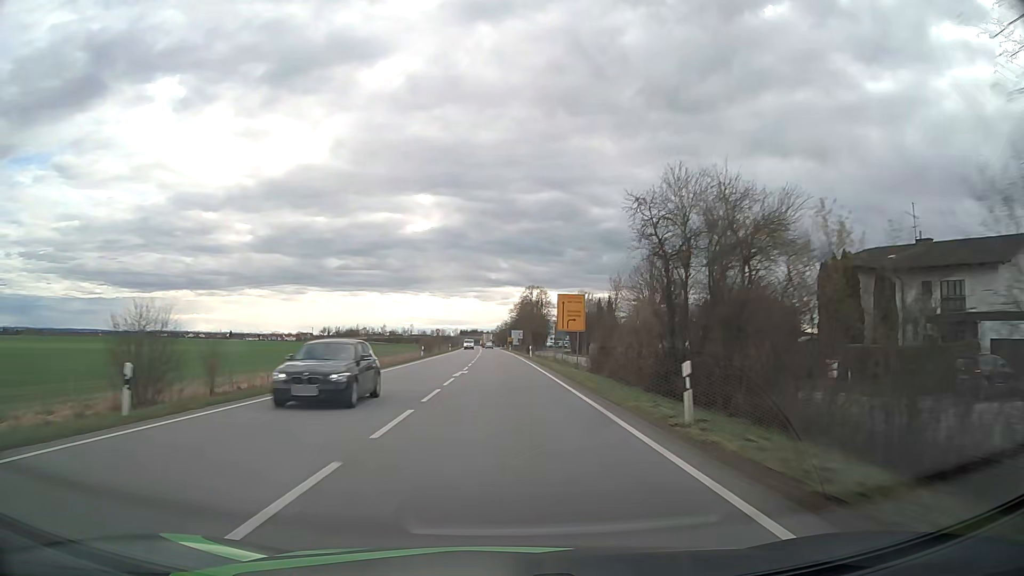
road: primary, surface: asphalt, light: Day
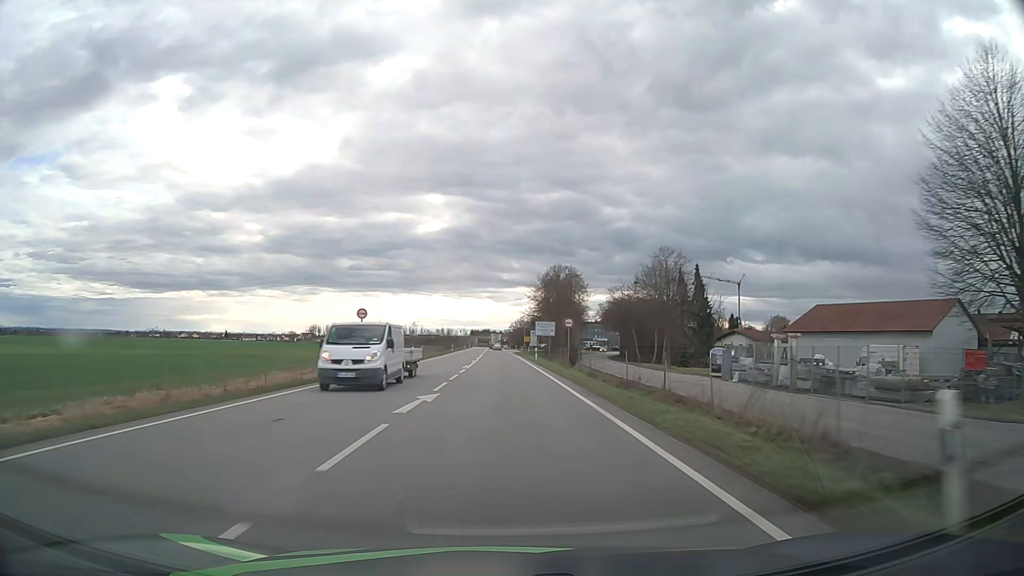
(-0.5, +56.8) m; -1°
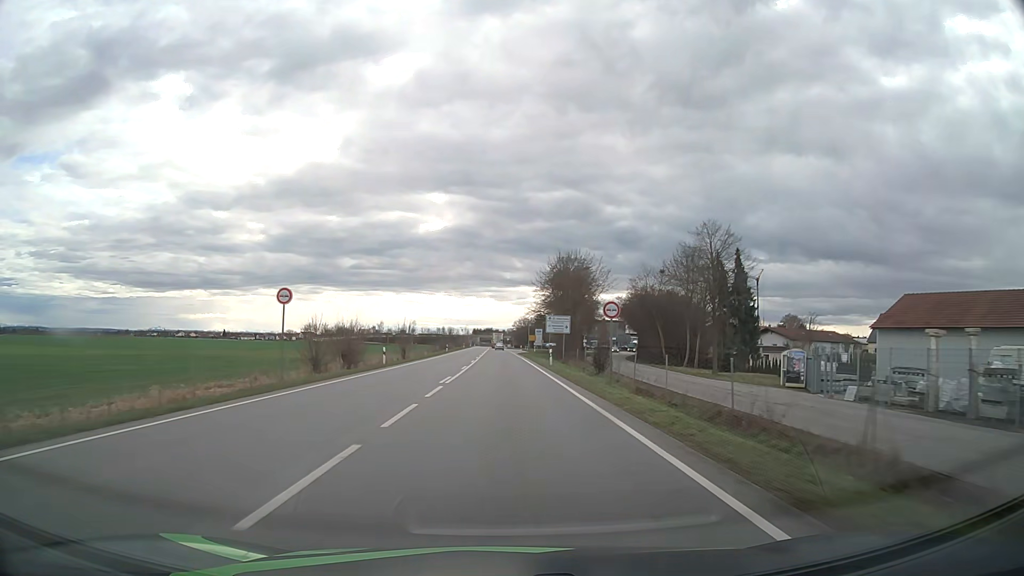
(-0.1, +14.2) m; 0°
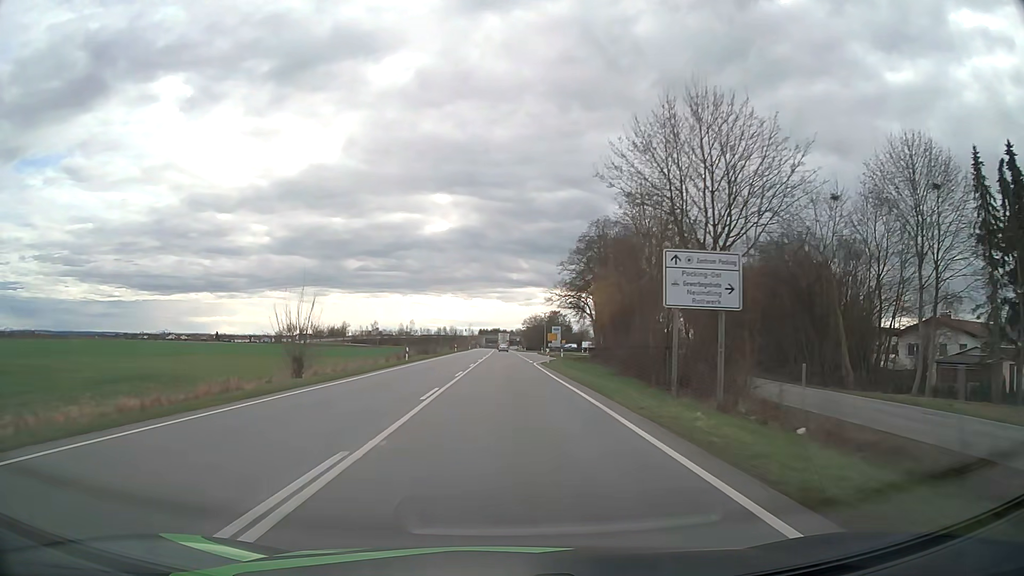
(-0.2, +42.6) m; -1°
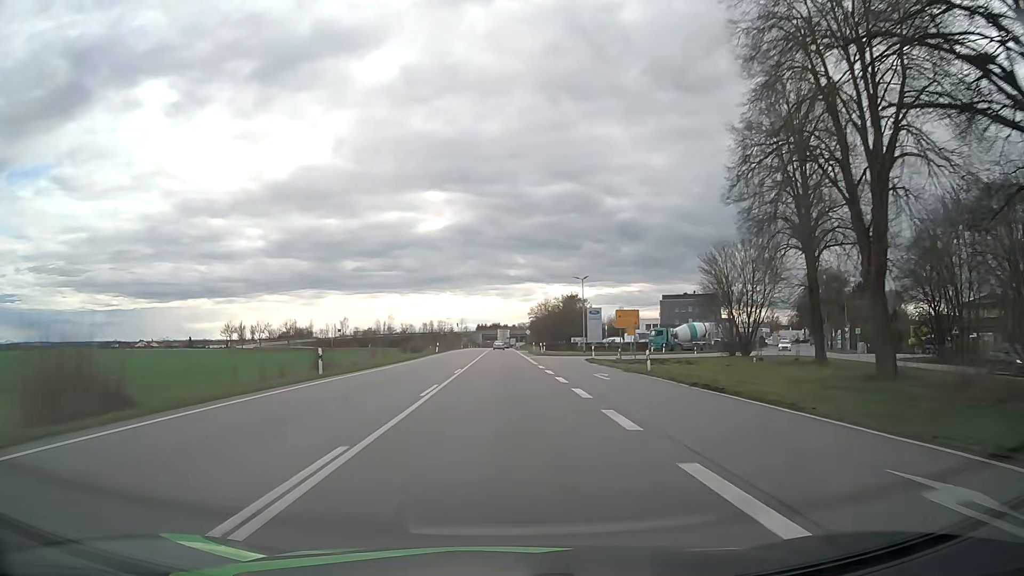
(-0.1, +71.1) m; 0°
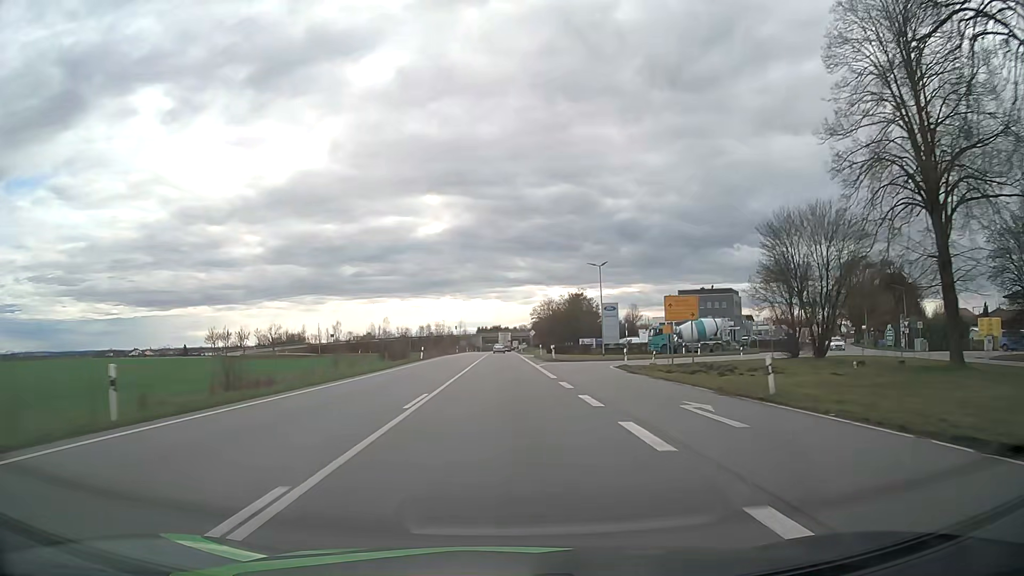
(0.0, +14.3) m; 0°
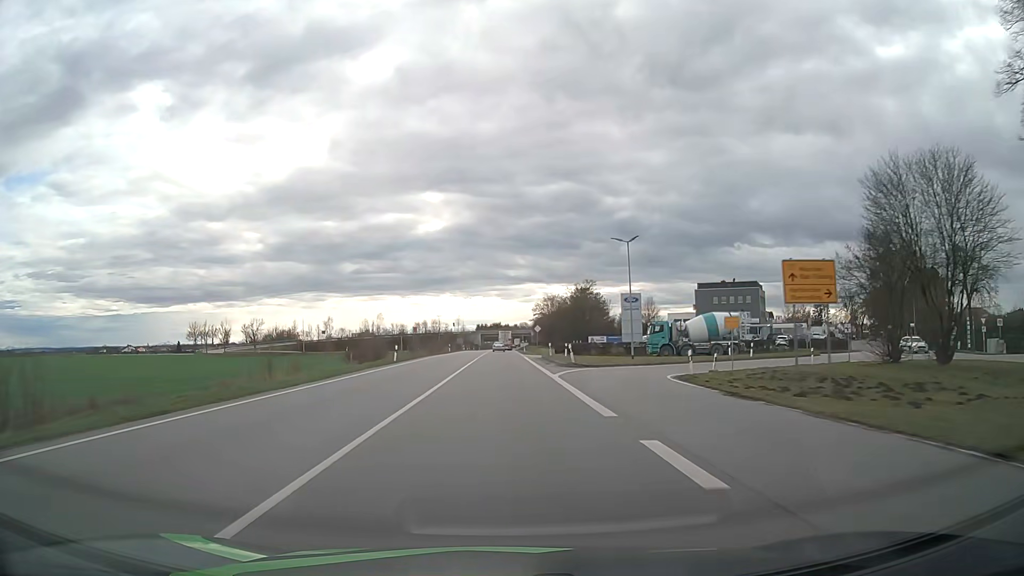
(0.0, +14.2) m; 0°
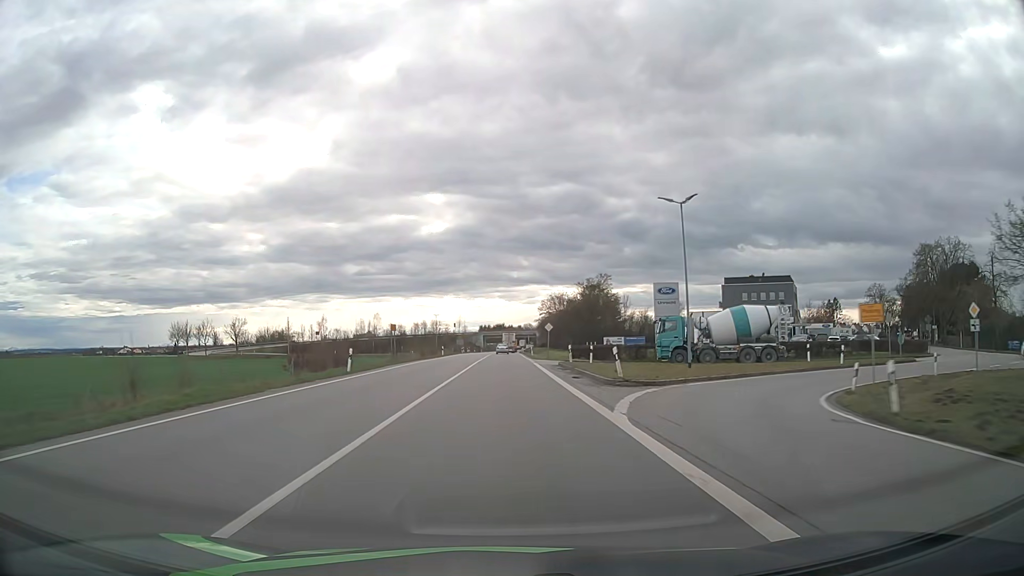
(0.0, +14.2) m; 0°
(0, +10) (0, +20) (0, +30) (0, +40) (0, +50) (0, +60) (0, +70) (0, +80) (0, +90) (0, +100) m
